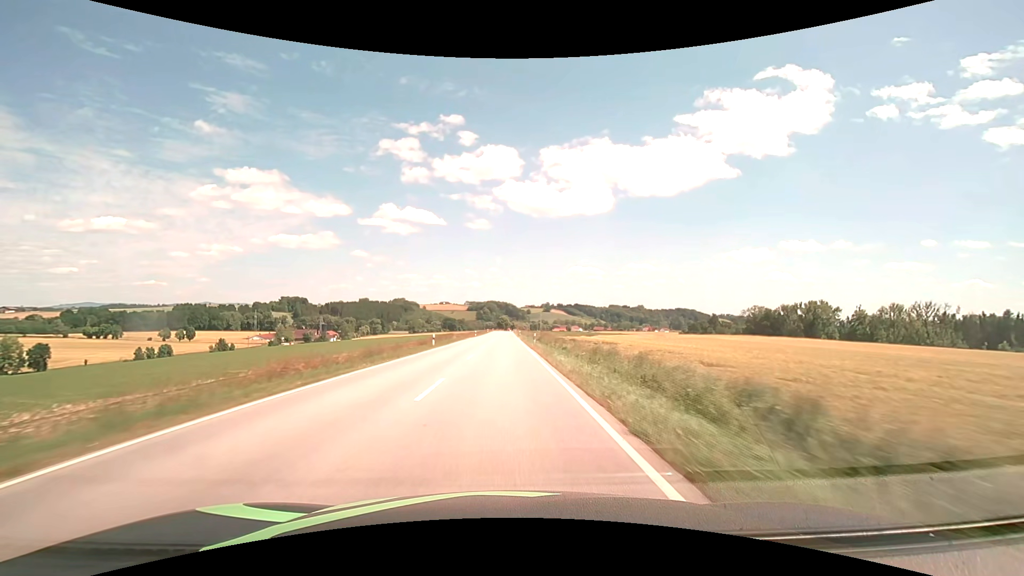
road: secondary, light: Day
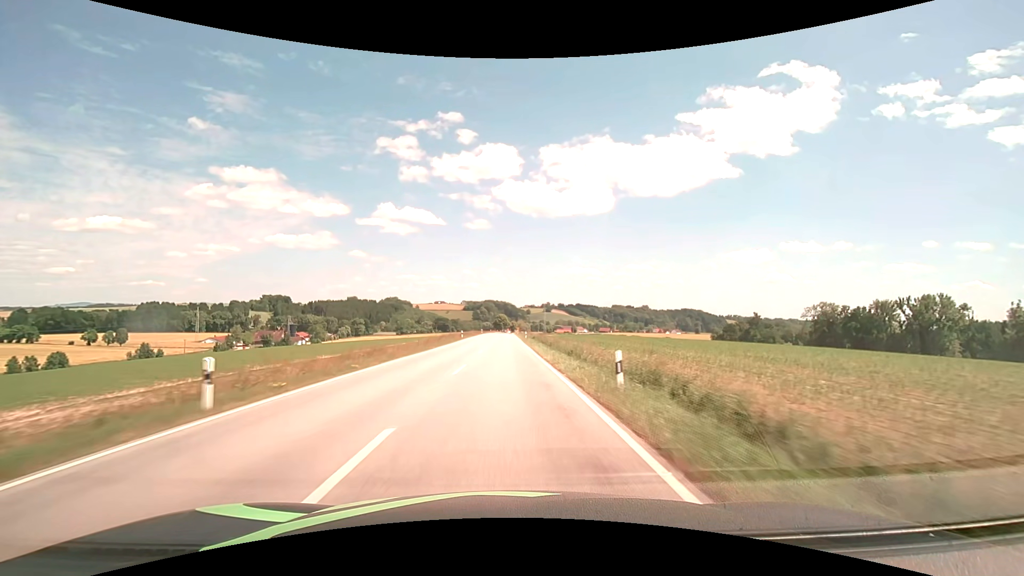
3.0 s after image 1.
(-0.1, +78.6) m; 0°
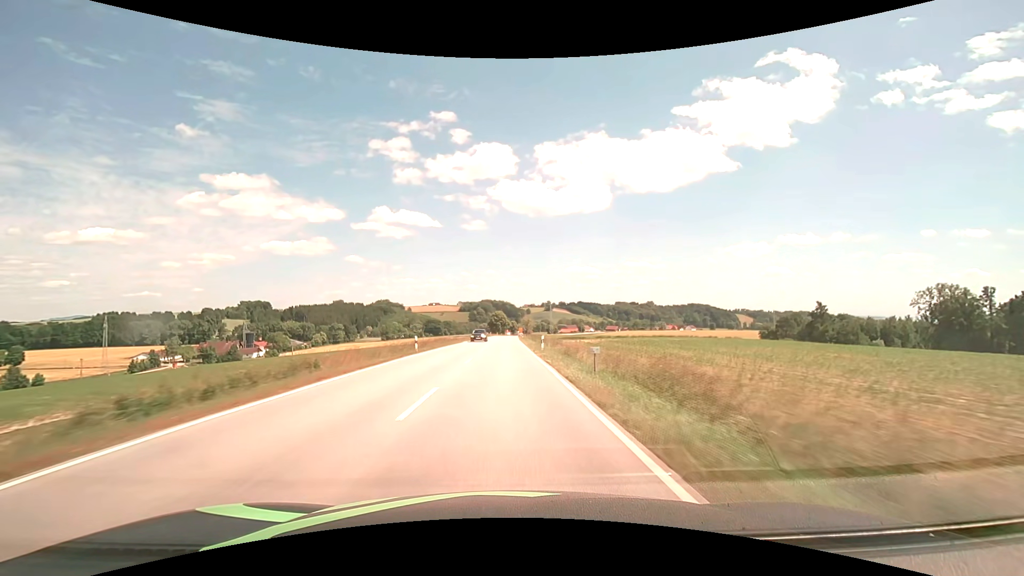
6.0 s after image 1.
(+0.2, +78.8) m; 0°
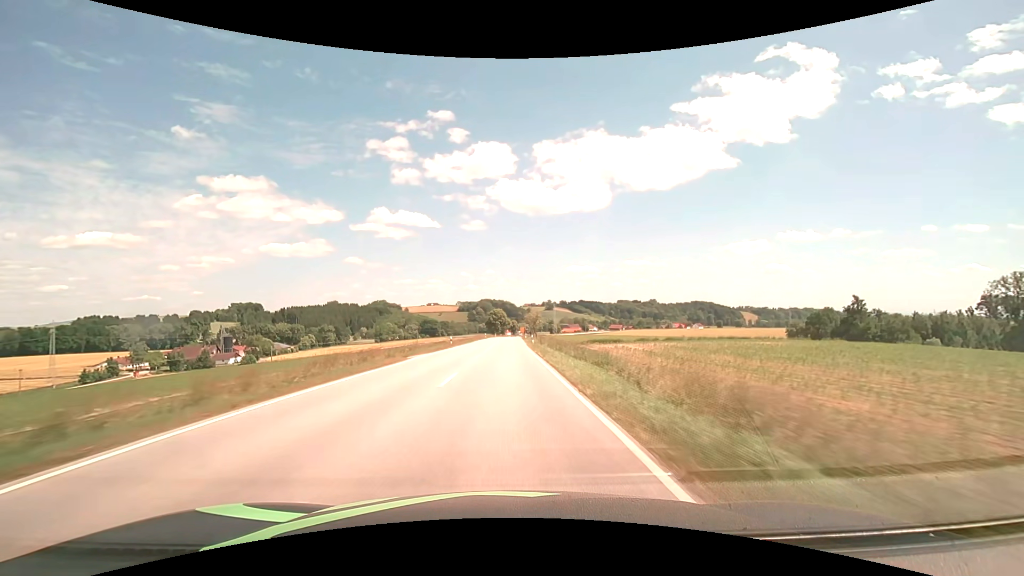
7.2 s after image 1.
(0.0, +31.6) m; 0°
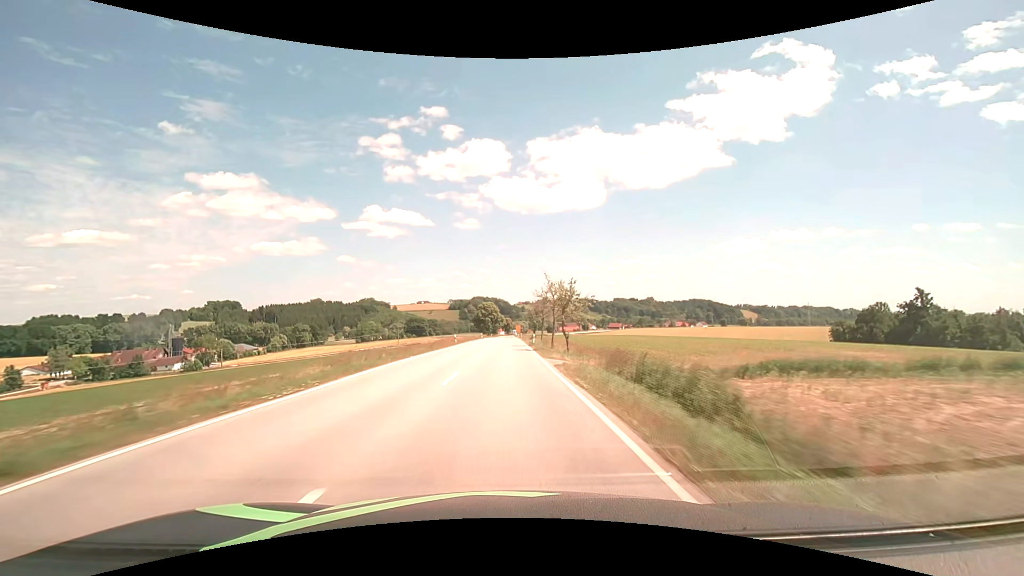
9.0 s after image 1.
(+0.3, +47.4) m; +1°
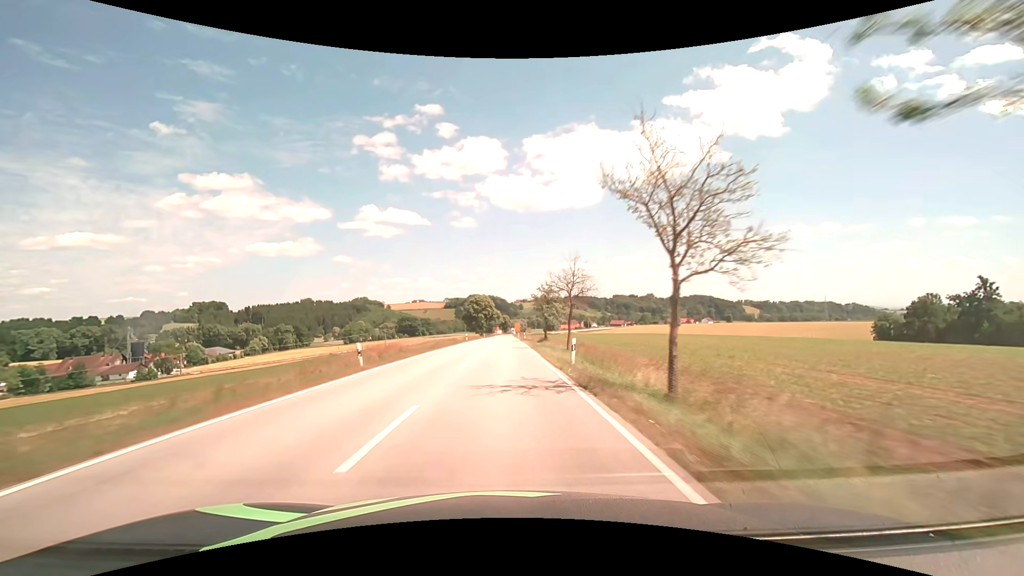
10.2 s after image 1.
(+0.1, +31.6) m; 0°
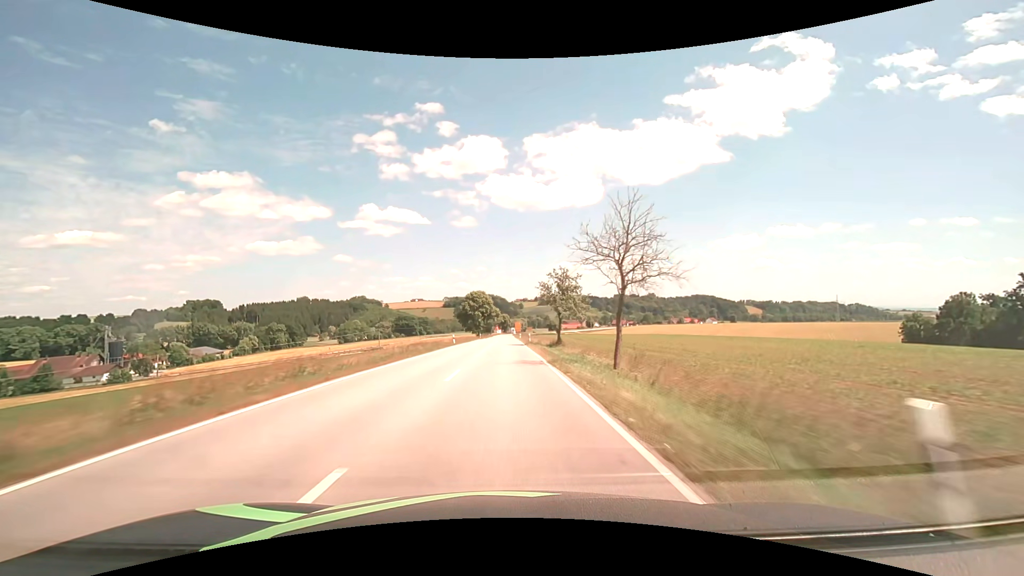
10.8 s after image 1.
(0.0, +15.8) m; 0°
